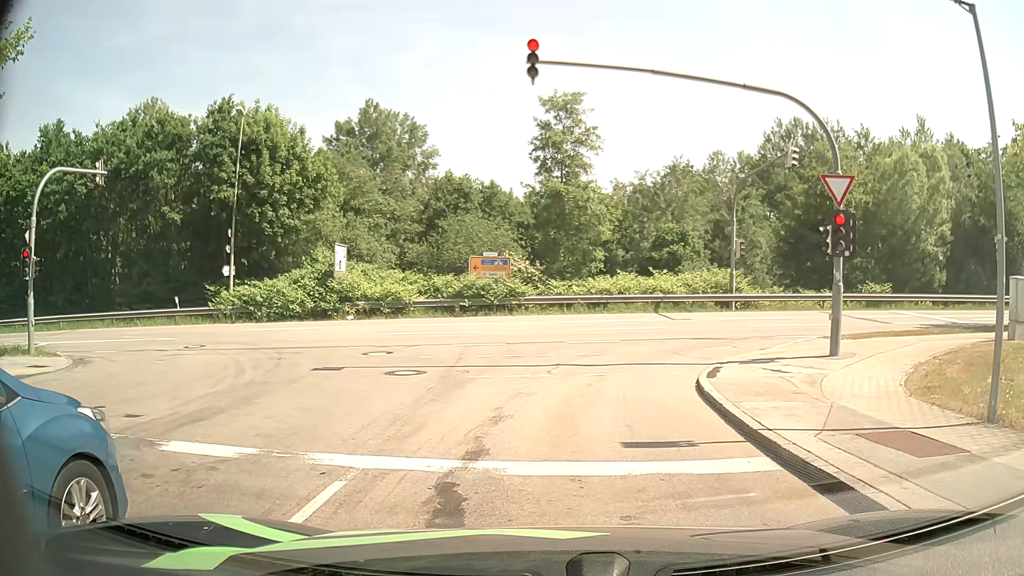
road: residential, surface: asphalt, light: Day
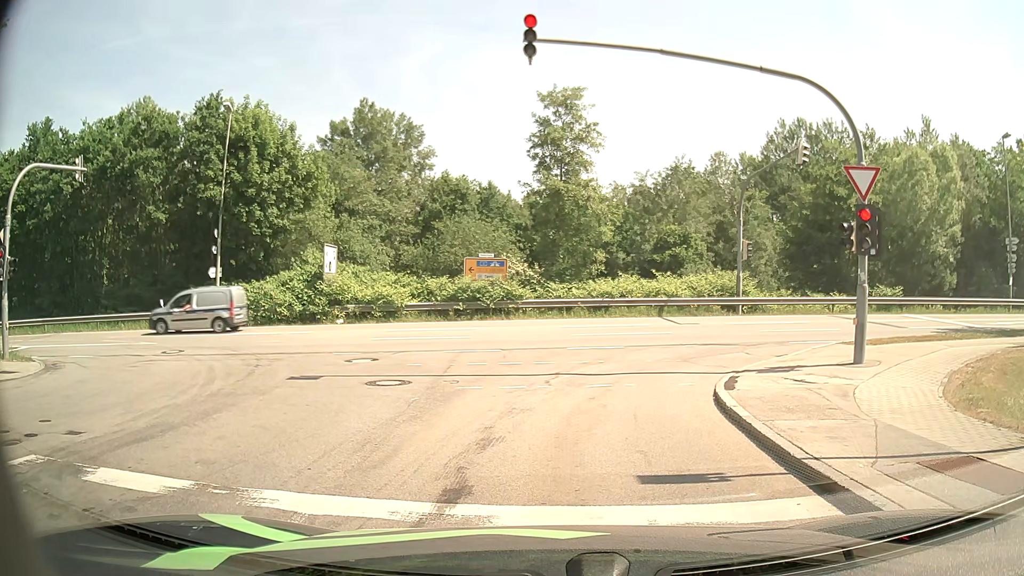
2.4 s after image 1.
(0.0, +1.3) m; 0°
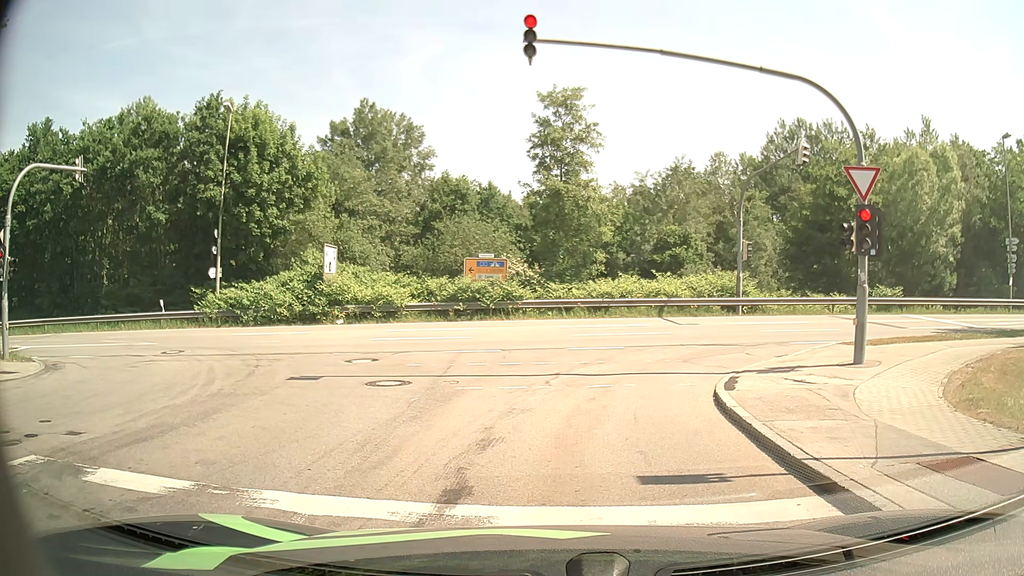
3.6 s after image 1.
(0.0, +0.1) m; 0°
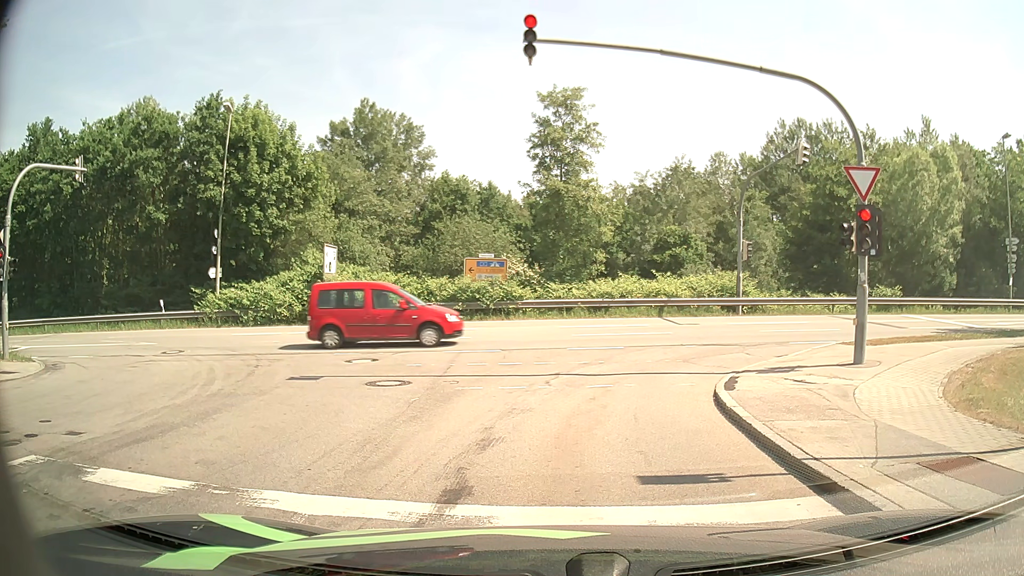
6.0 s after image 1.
(0.0, 0.0) m; 0°
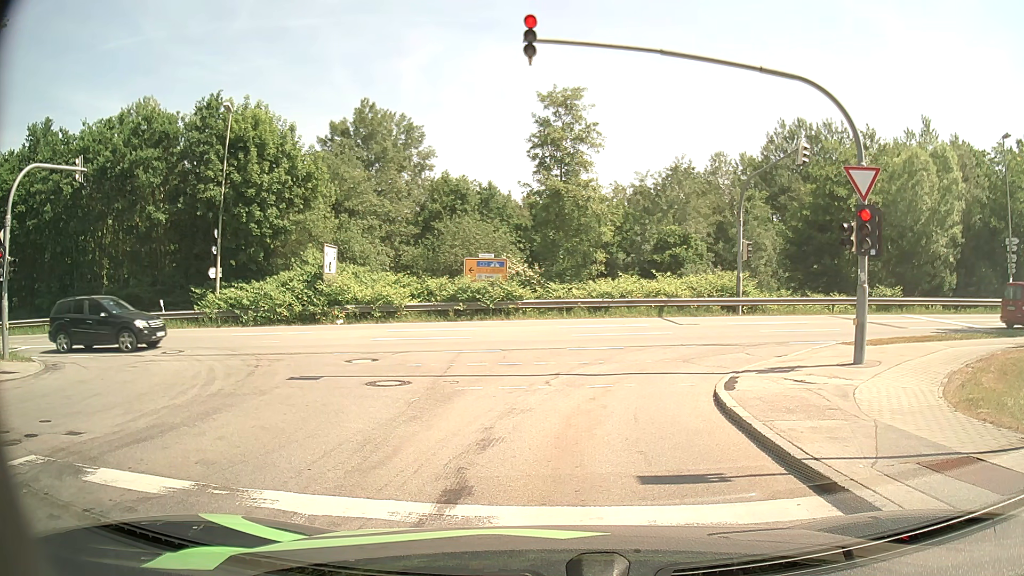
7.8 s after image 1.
(0.0, 0.0) m; 0°
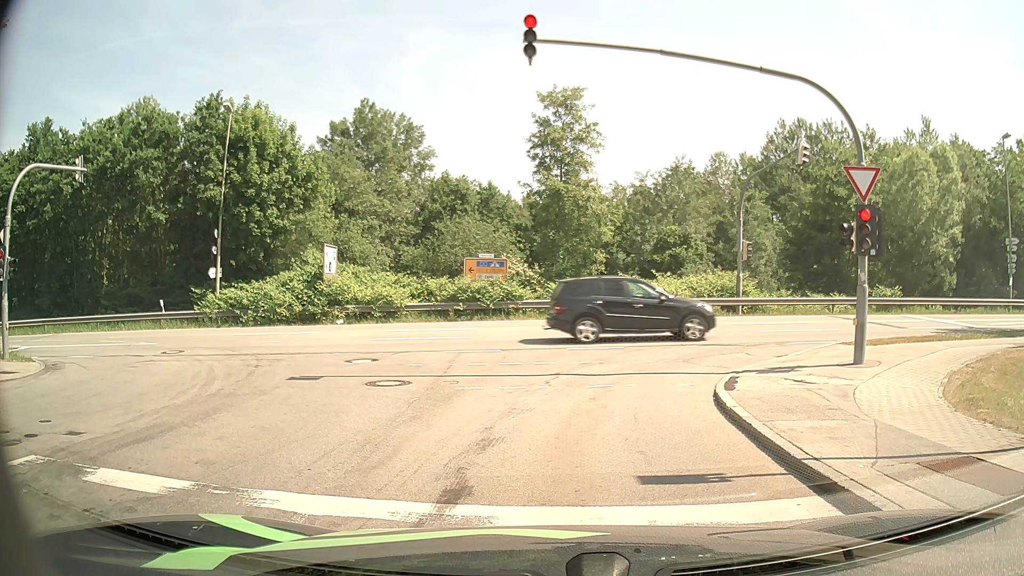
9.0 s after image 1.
(0.0, 0.0) m; 0°
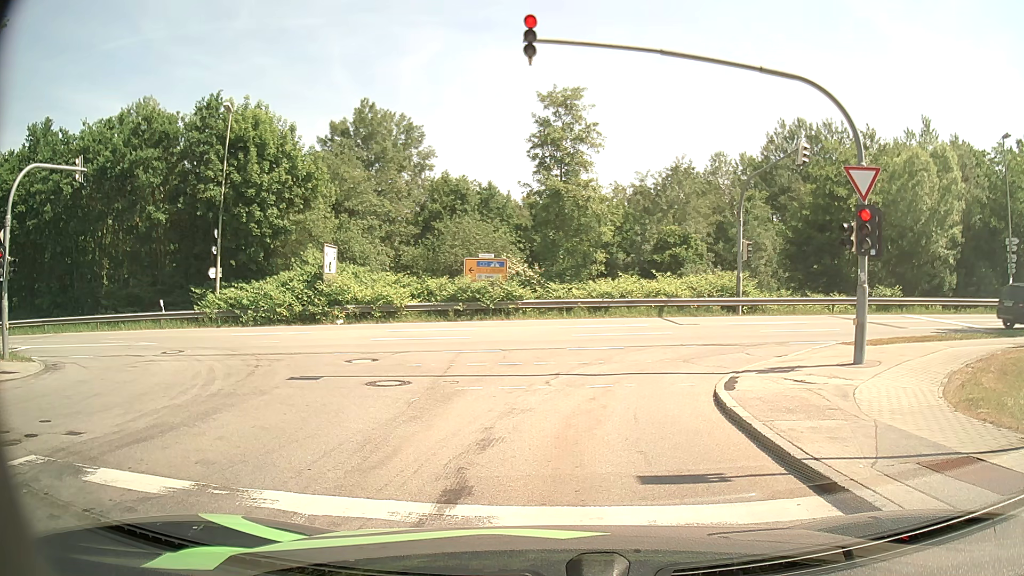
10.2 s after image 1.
(0.0, 0.0) m; 0°
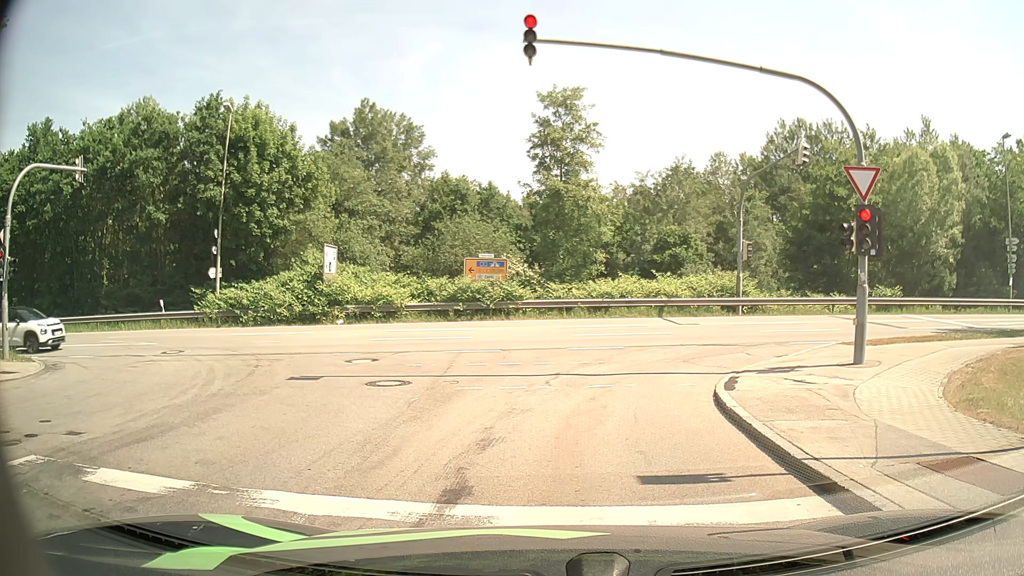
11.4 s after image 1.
(0.0, 0.0) m; 0°
